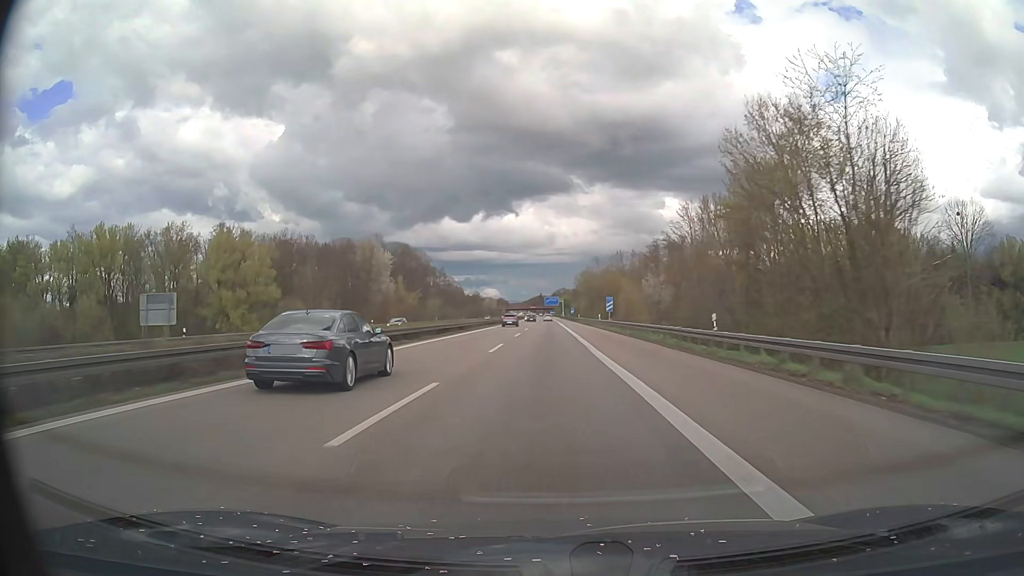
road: motorway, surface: asphalt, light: Day
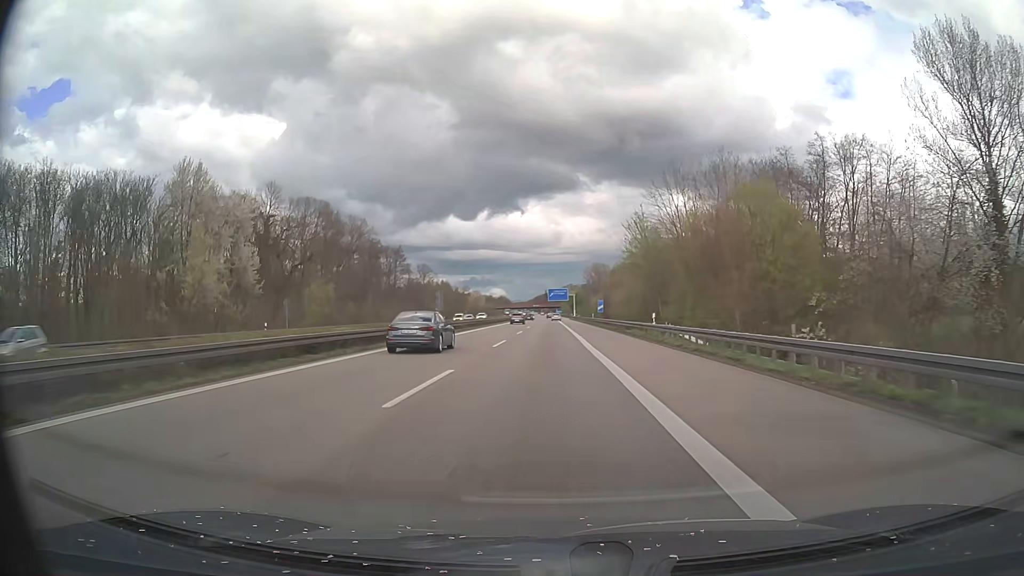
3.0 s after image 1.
(-0.3, +87.0) m; -1°
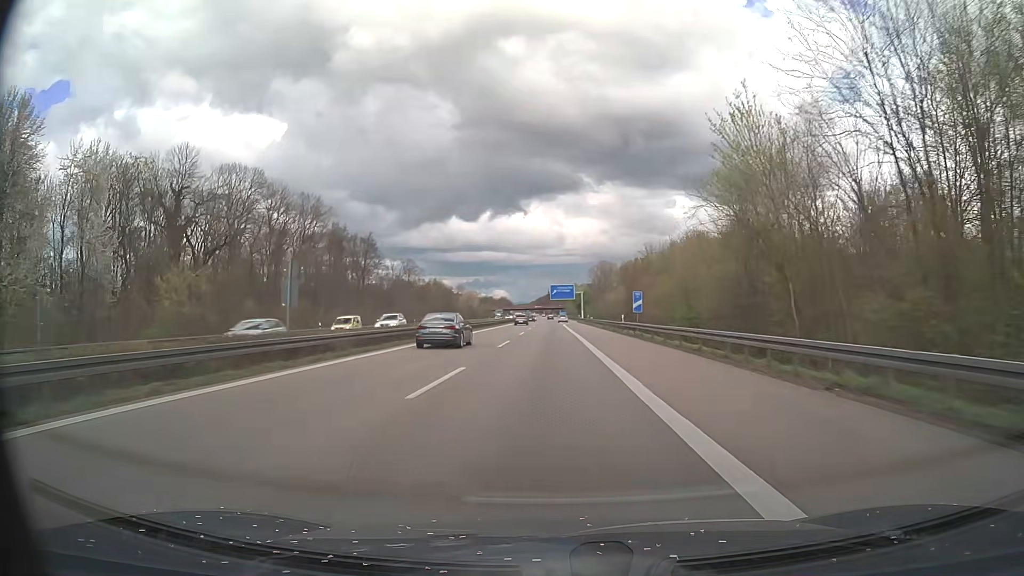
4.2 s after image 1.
(-0.1, +34.8) m; 0°
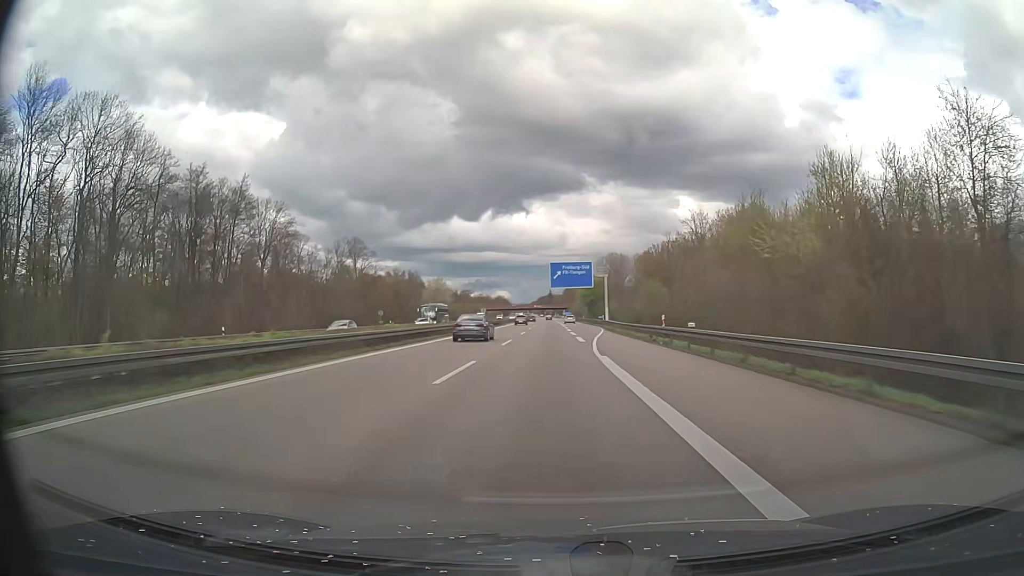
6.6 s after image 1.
(-0.1, +69.6) m; 0°
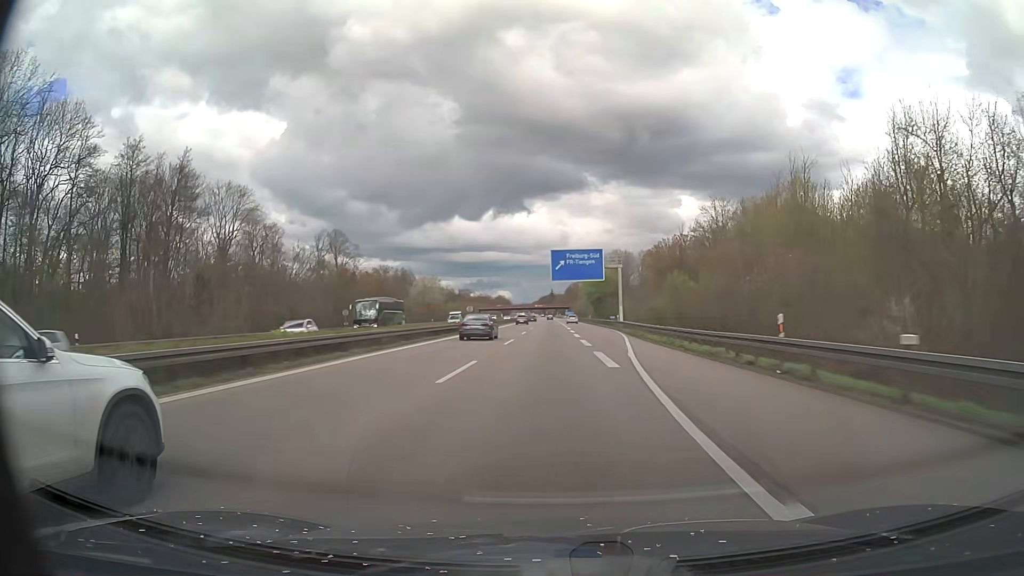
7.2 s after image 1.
(-0.1, +17.4) m; 0°
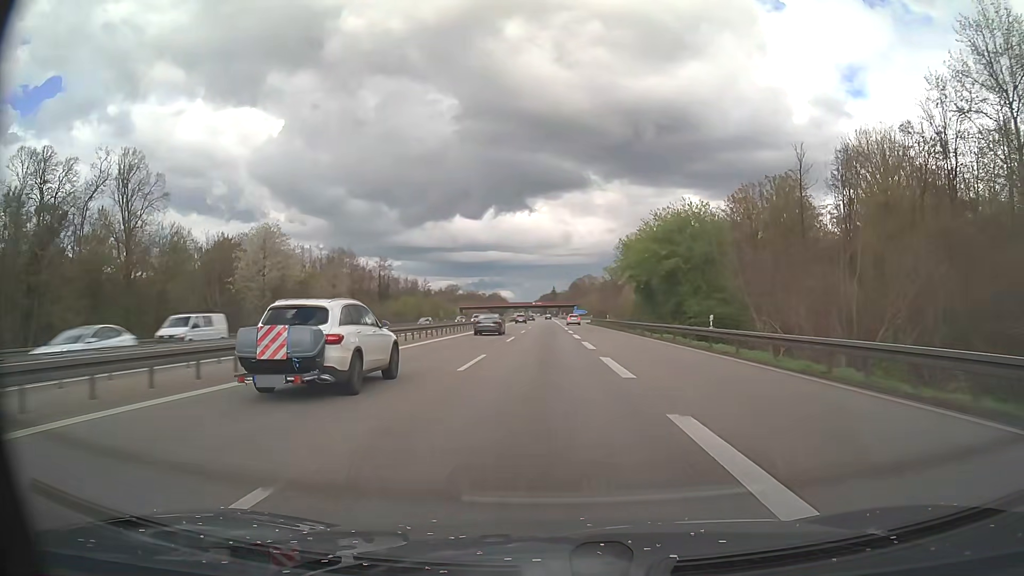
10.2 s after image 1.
(-0.1, +87.1) m; 0°
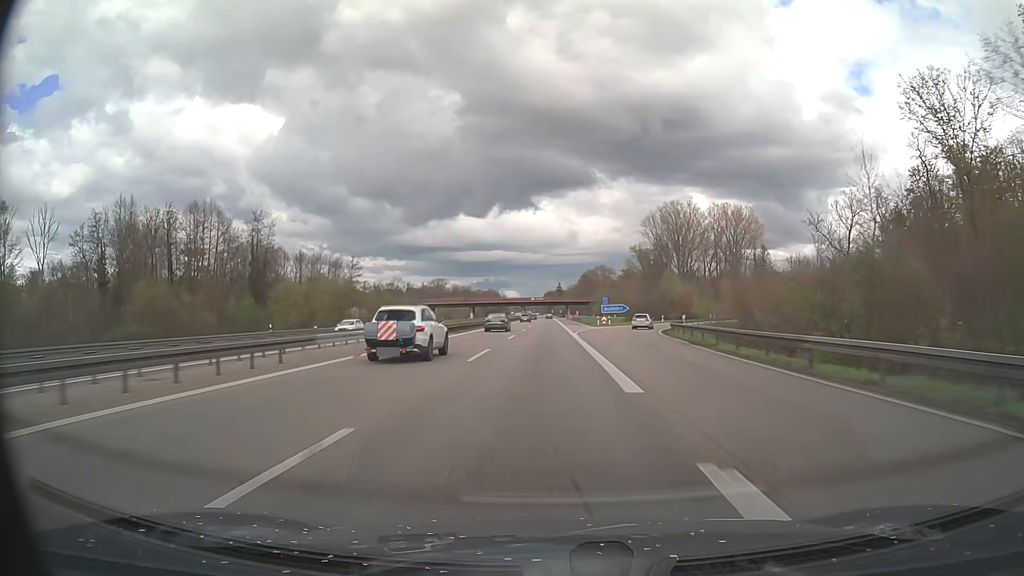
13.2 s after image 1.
(-0.6, +87.0) m; -1°
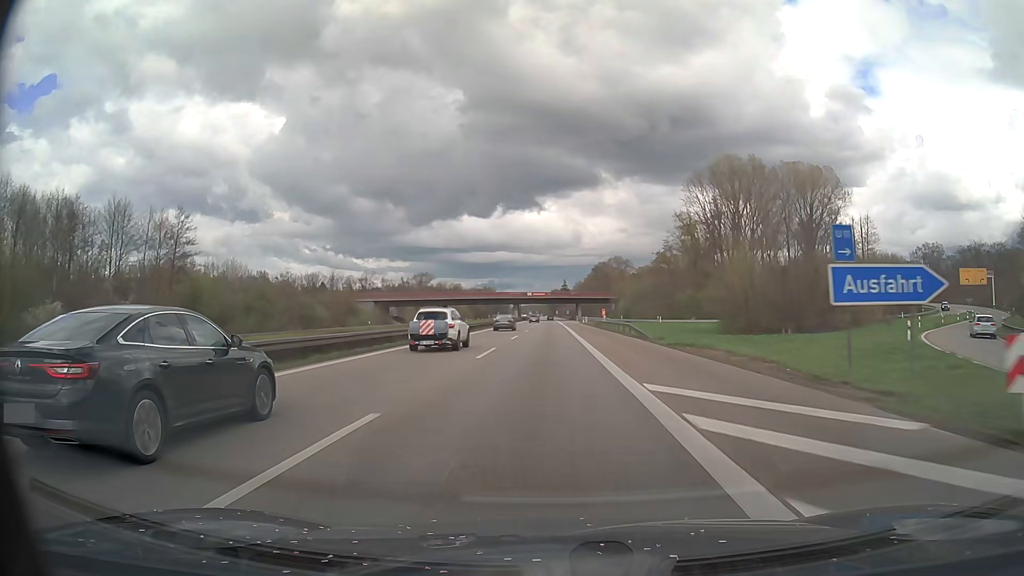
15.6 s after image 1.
(-0.4, +69.7) m; 0°
(0, +10) (0, +20) (0, +30) (0, +40) (0, +50) (0, +60) (0, +70) (0, +80) (-1, +90) (-1, +100) m
